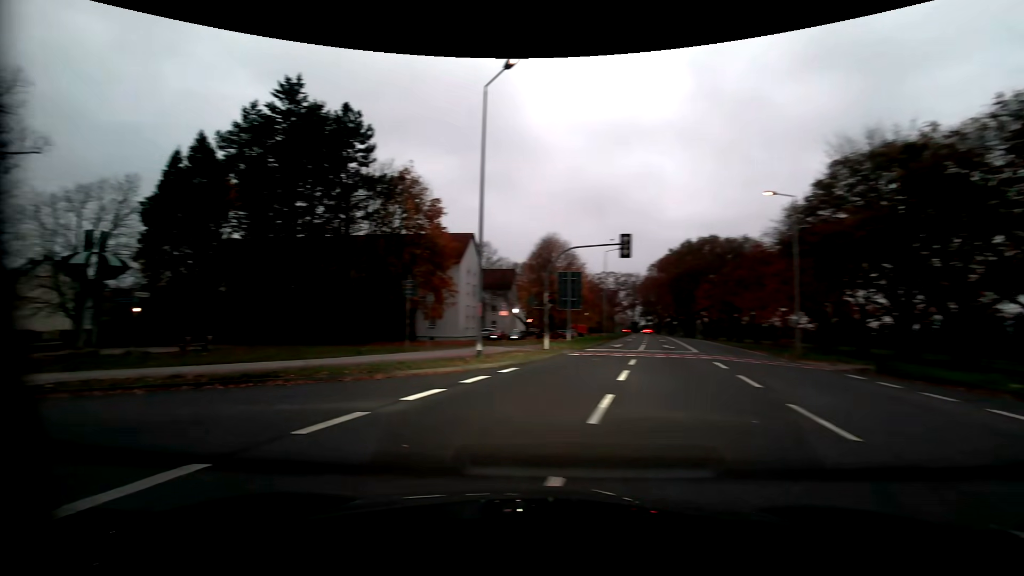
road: primary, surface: asphalt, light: Dusk
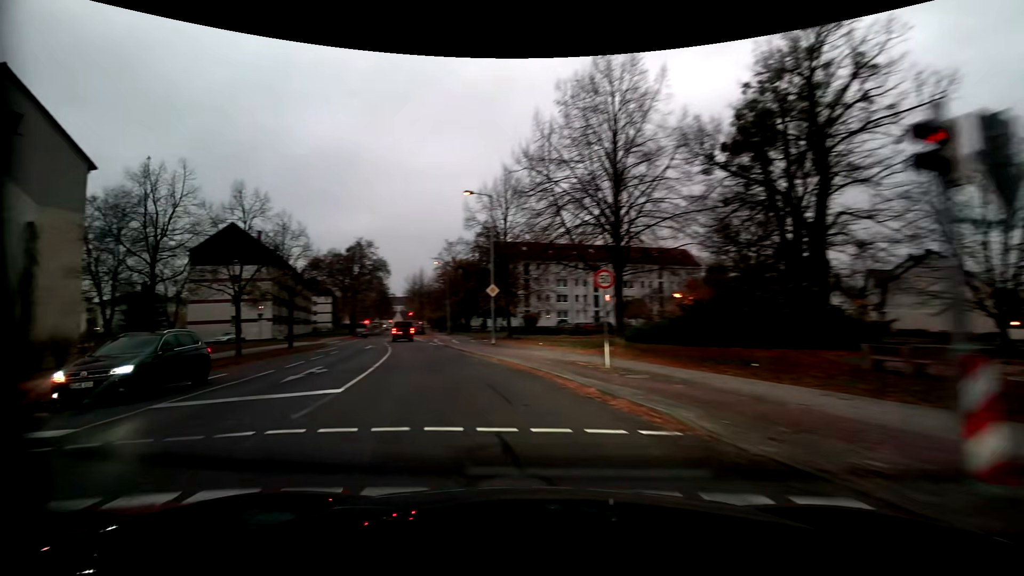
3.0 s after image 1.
(-10.2, +8.9) m; -81°
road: residential
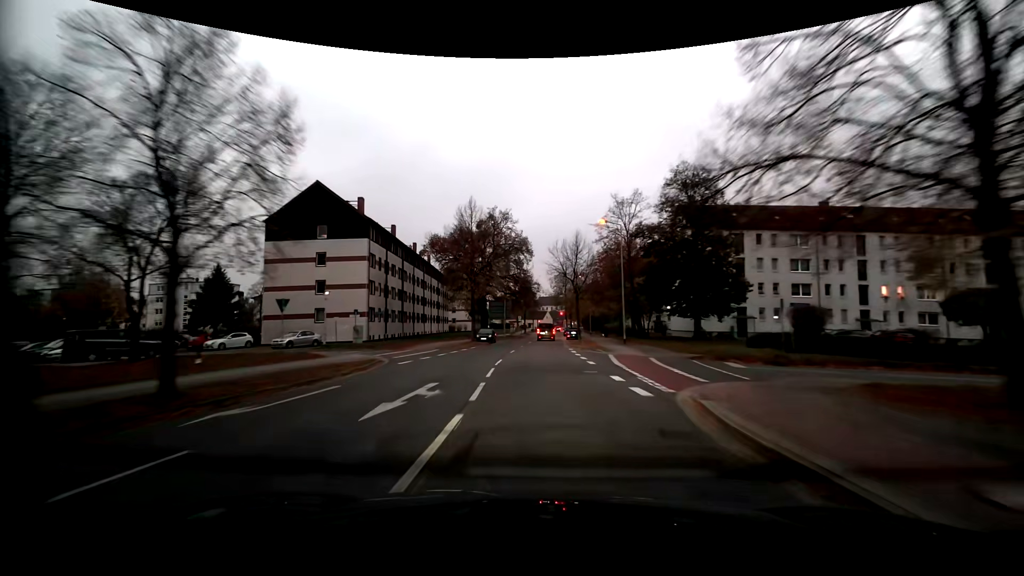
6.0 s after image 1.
(-6.5, +27.9) m; -17°
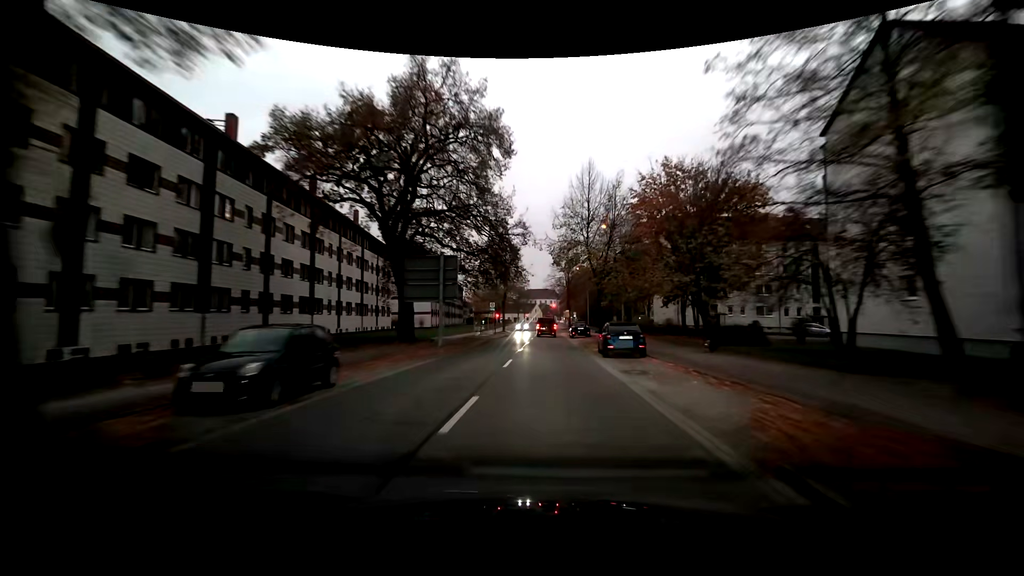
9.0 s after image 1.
(+0.2, +39.5) m; +2°
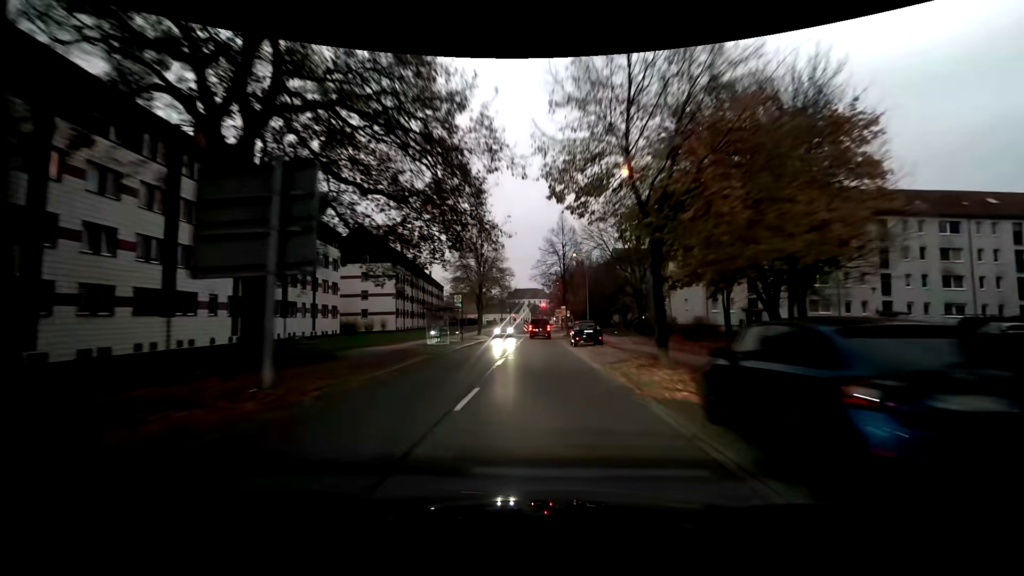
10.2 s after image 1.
(+0.2, +16.3) m; +1°
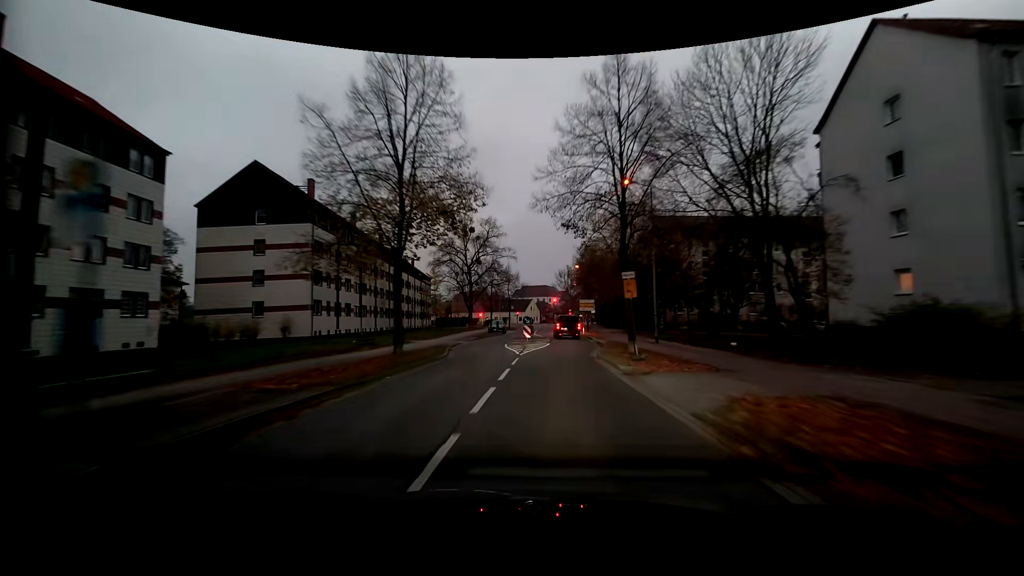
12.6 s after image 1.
(-0.4, +31.6) m; -2°
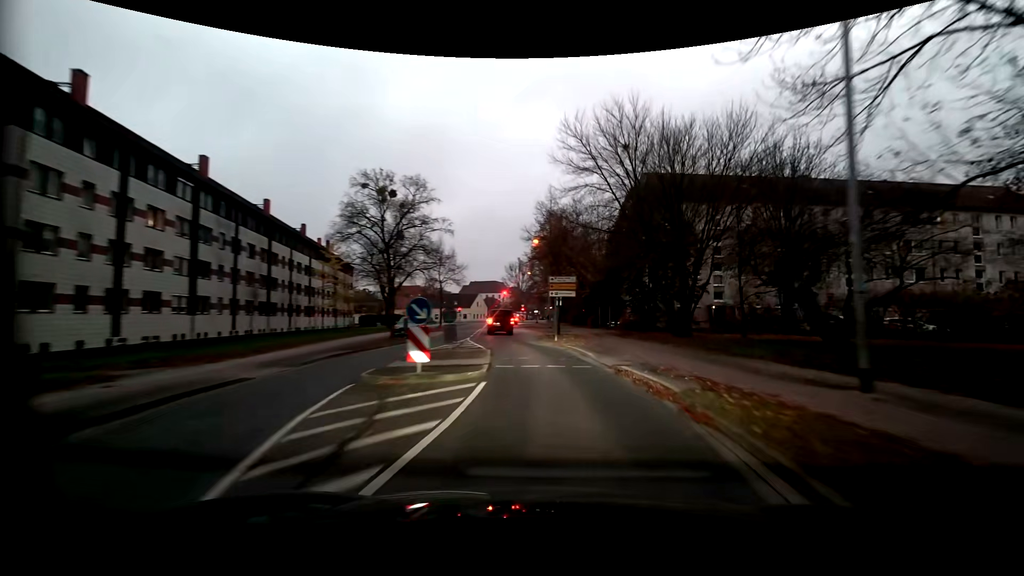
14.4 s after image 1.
(+0.7, +21.8) m; +7°
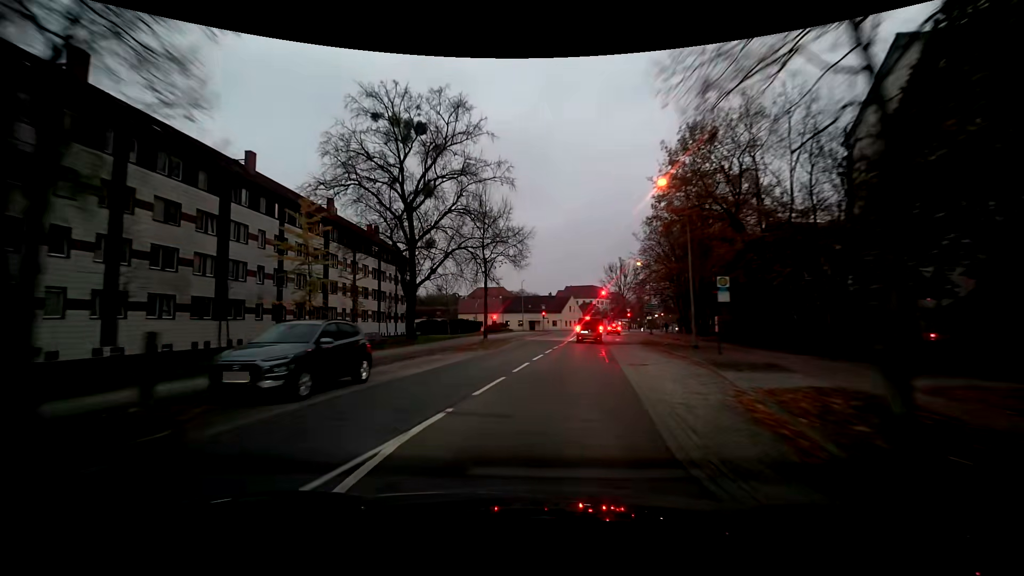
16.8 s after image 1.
(-1.8, +24.9) m; -13°
